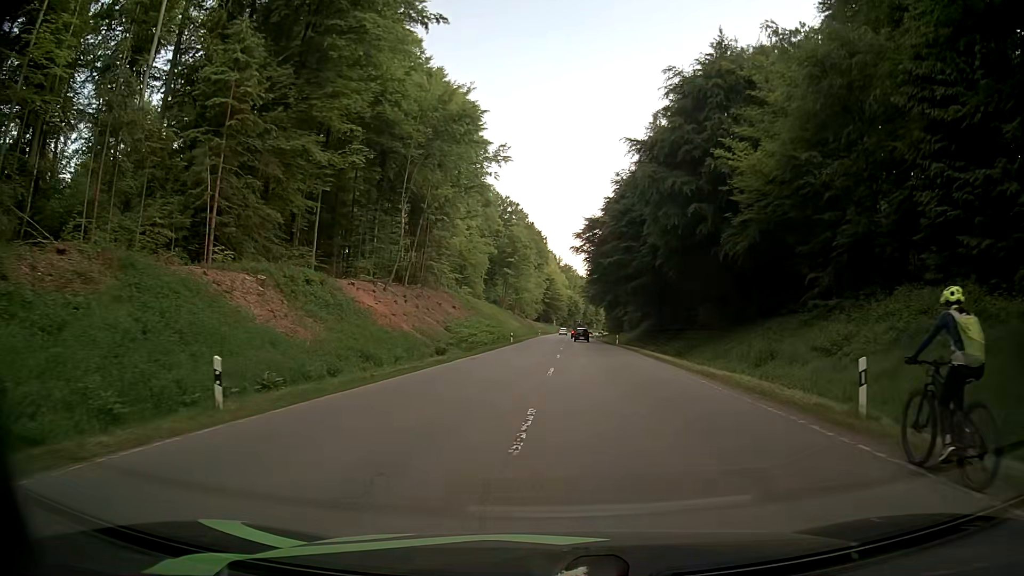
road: secondary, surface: asphalt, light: Day
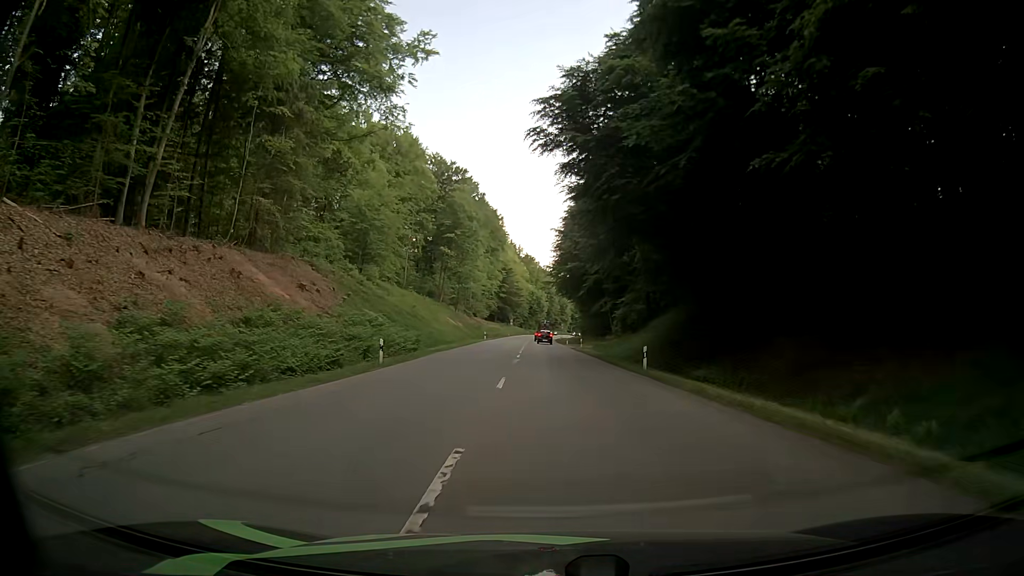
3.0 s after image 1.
(+2.2, +40.3) m; +5°
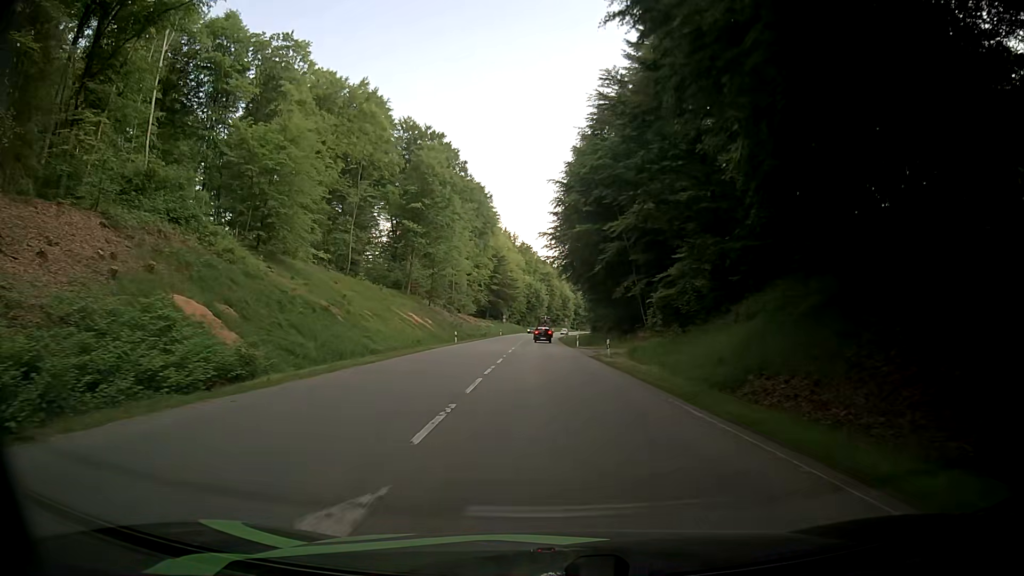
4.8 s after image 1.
(-0.1, +26.9) m; -1°
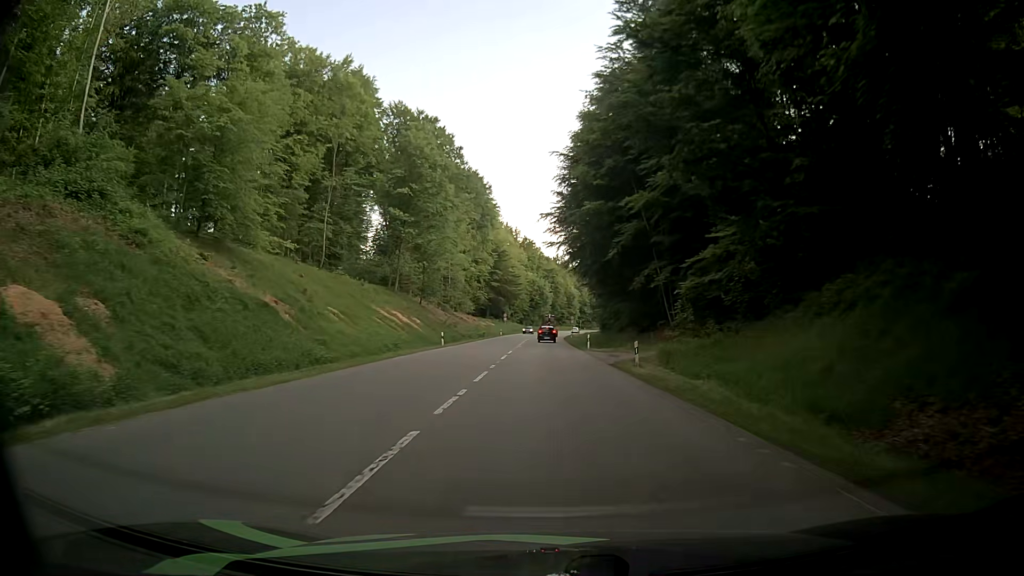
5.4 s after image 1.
(0.0, +9.4) m; +1°
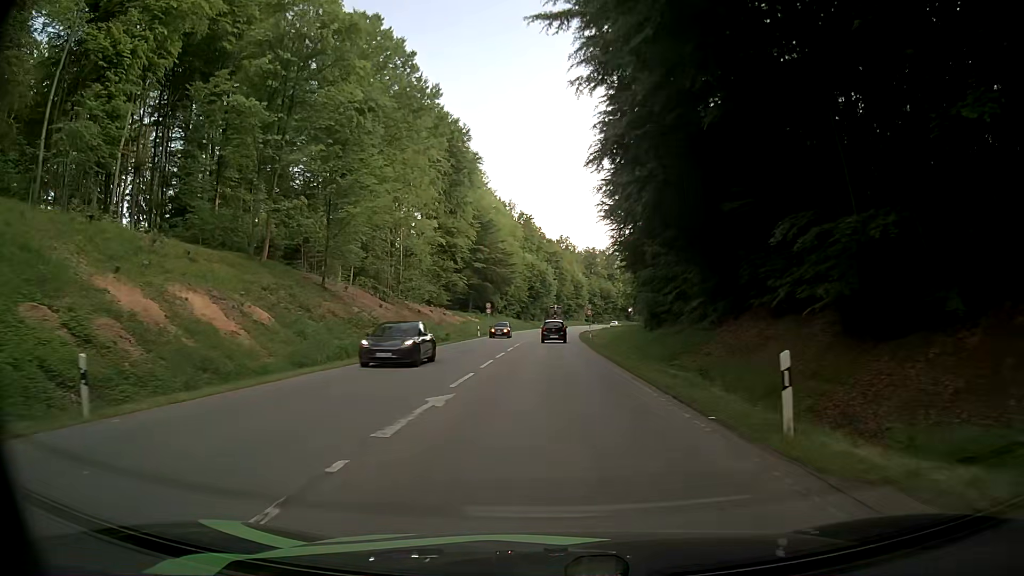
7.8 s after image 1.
(-0.7, +38.1) m; -1°
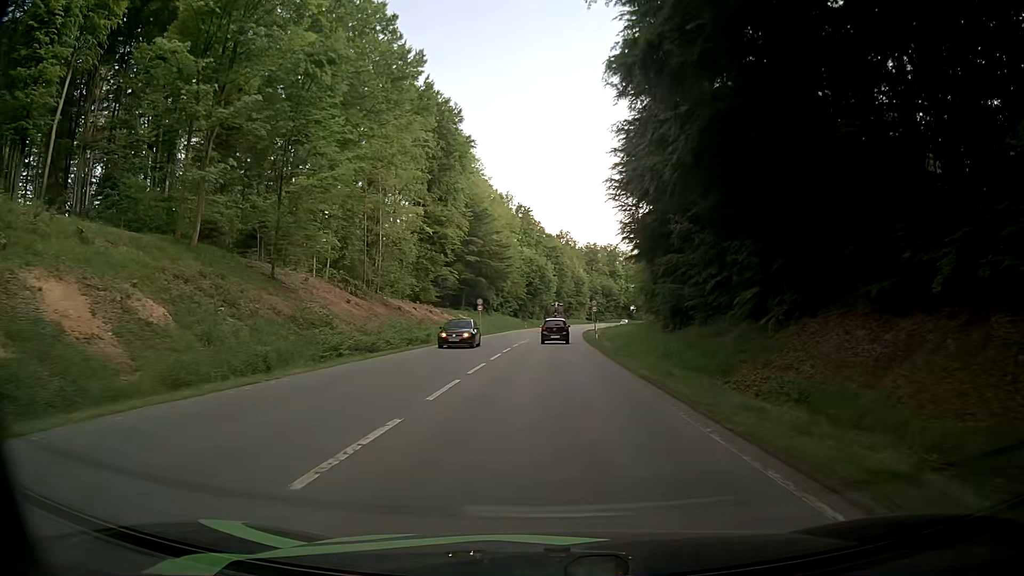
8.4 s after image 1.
(0.0, +8.8) m; 0°
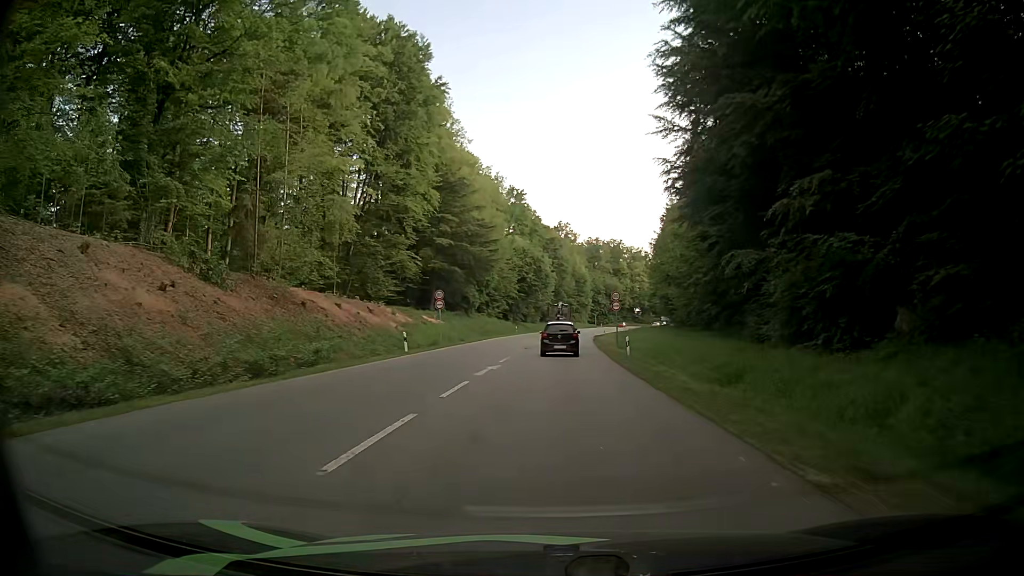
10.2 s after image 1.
(+0.1, +23.2) m; +1°
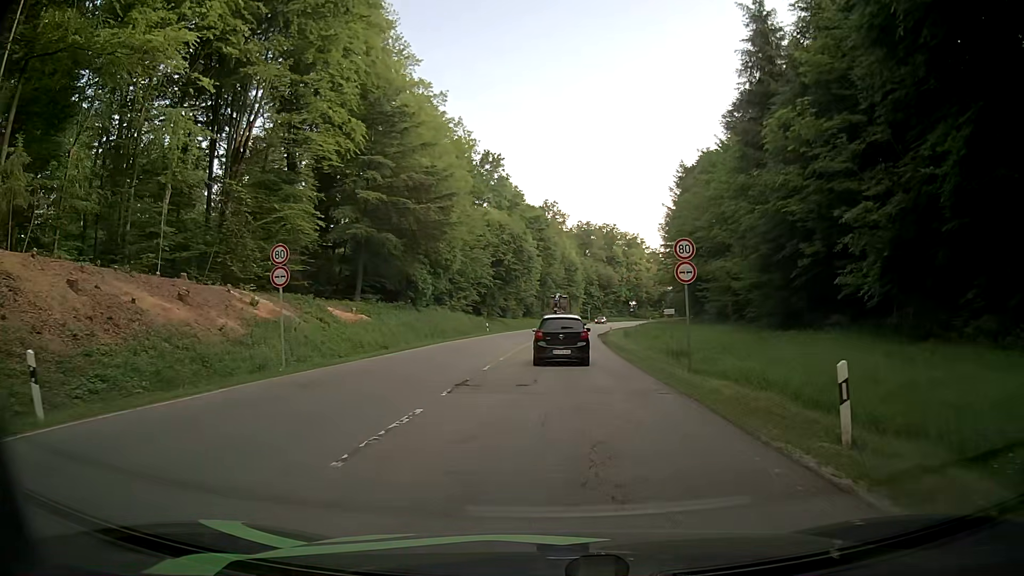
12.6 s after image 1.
(+0.2, +24.6) m; +2°
(0, +10) (0, +20) (0, +30) (+1, +40) (+1, +50) (+2, +60) (+3, +70) (+4, +80) (+6, +90) (+7, +100) m
